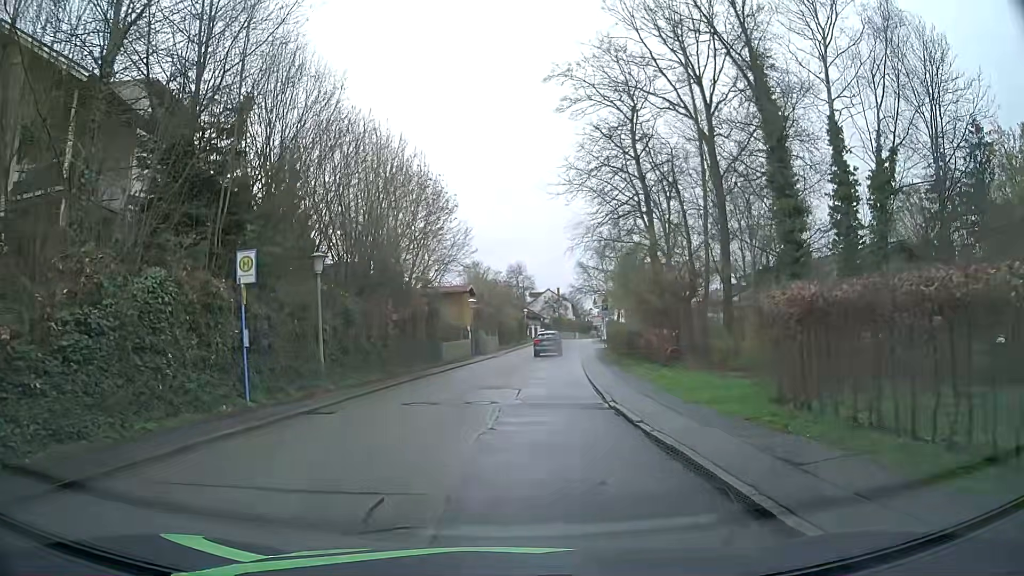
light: Day
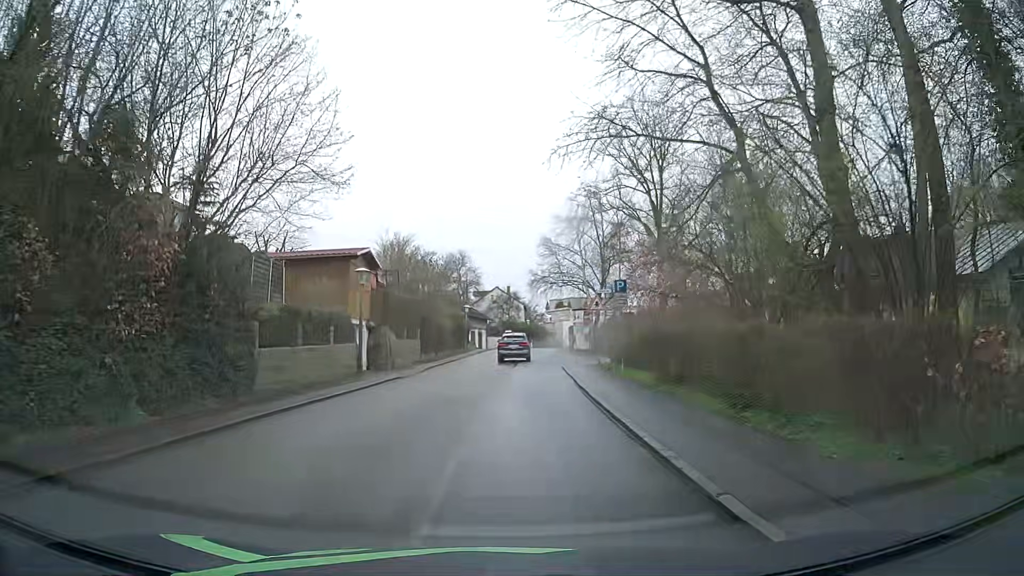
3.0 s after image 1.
(+0.7, +22.0) m; +4°
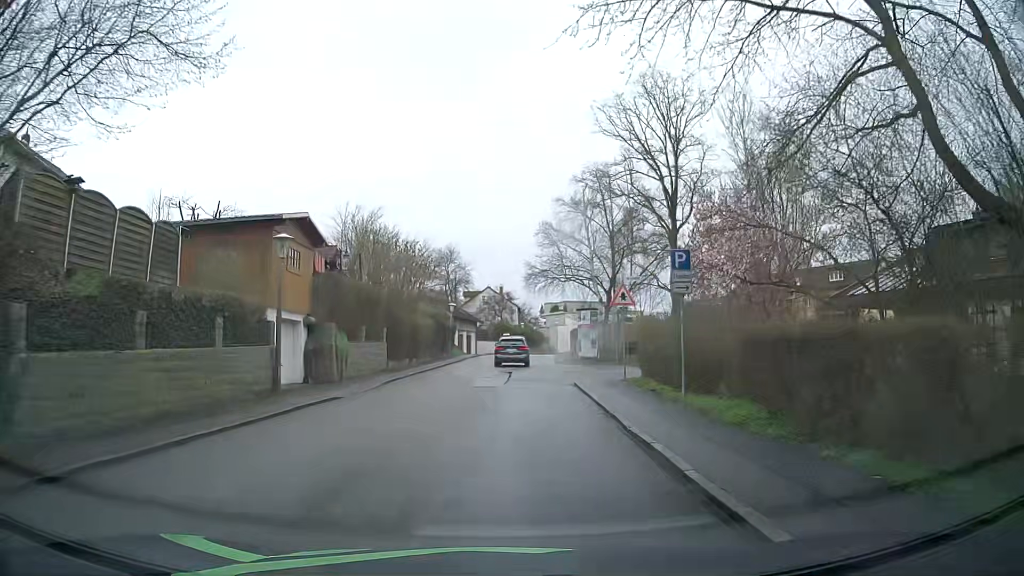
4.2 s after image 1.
(0.0, +8.4) m; 0°
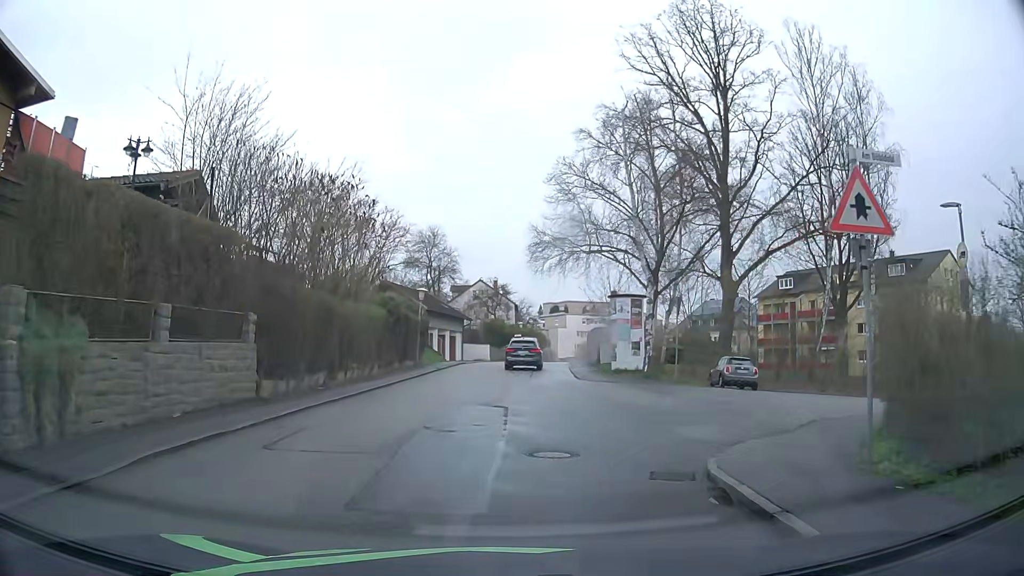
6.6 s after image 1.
(+0.3, +15.2) m; +1°
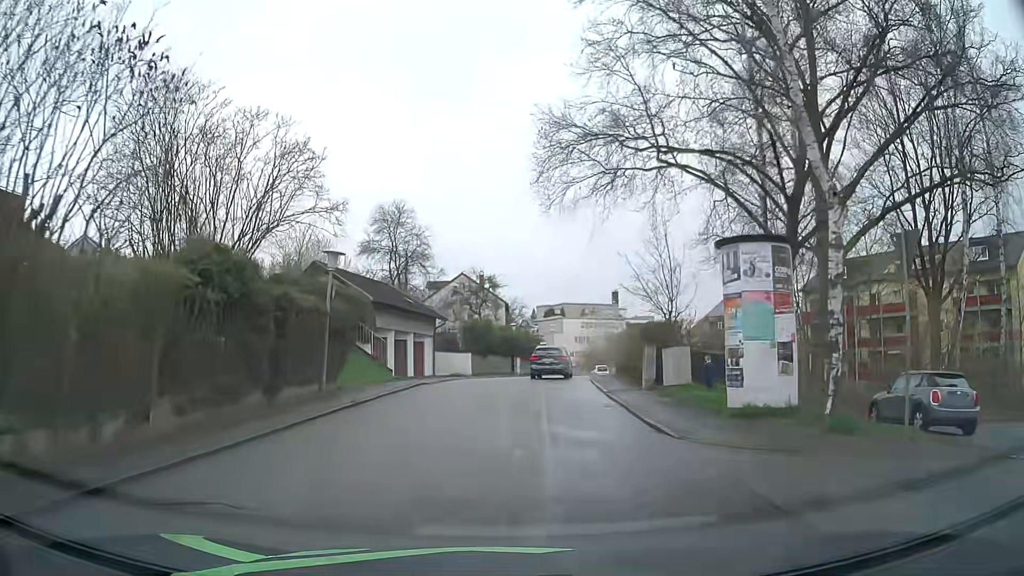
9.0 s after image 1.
(+0.2, +16.2) m; +1°
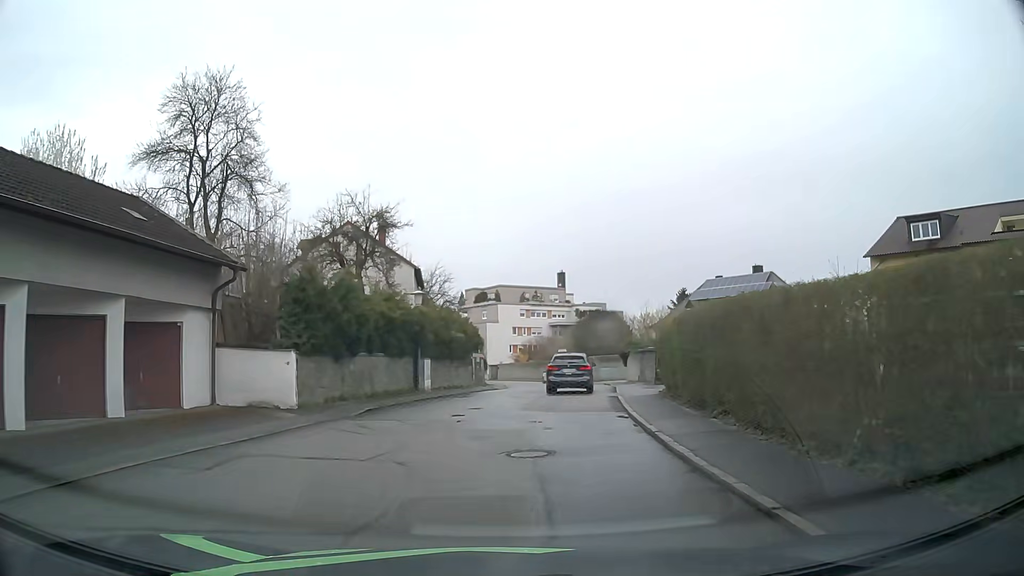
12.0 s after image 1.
(+1.0, +25.2) m; +6°
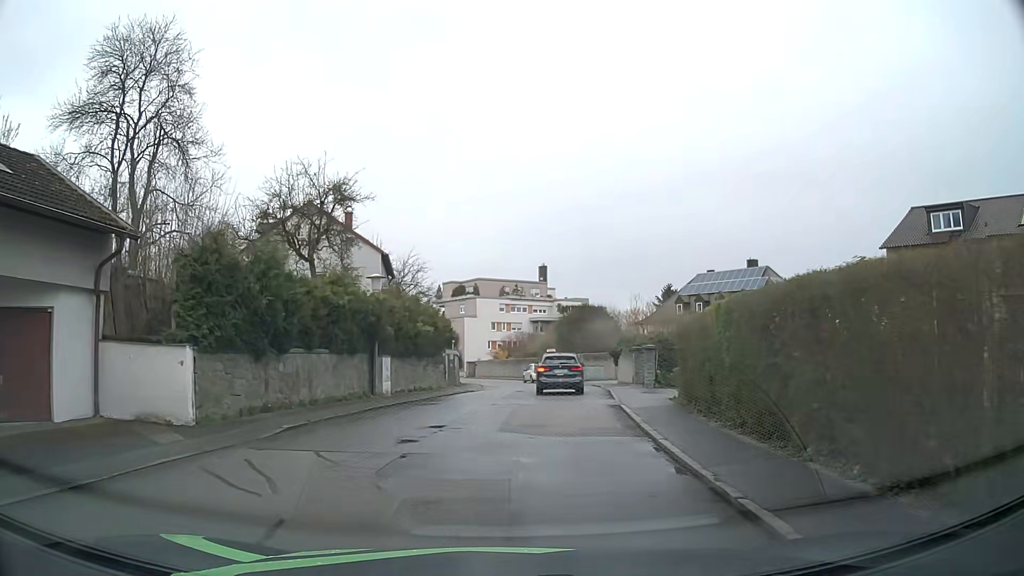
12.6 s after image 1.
(+0.1, +4.6) m; +1°
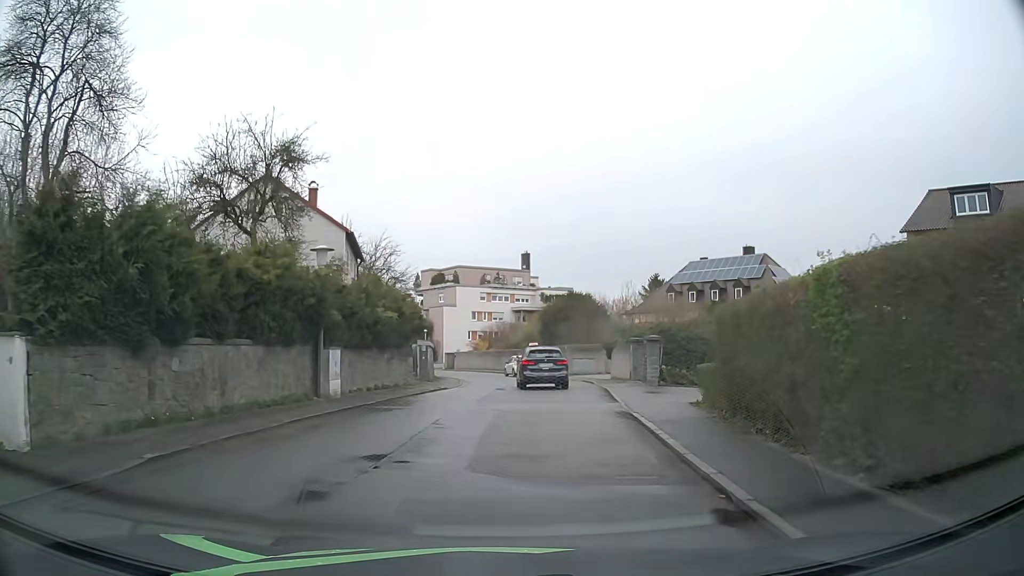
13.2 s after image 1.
(+0.1, +4.3) m; +2°
(0, +10) (+1, +20) (+1, +30) (0, +40) (-2, +50) (-3, +60) (-5, +69) (-8, +79) (-13, +88) (-18, +96) m
